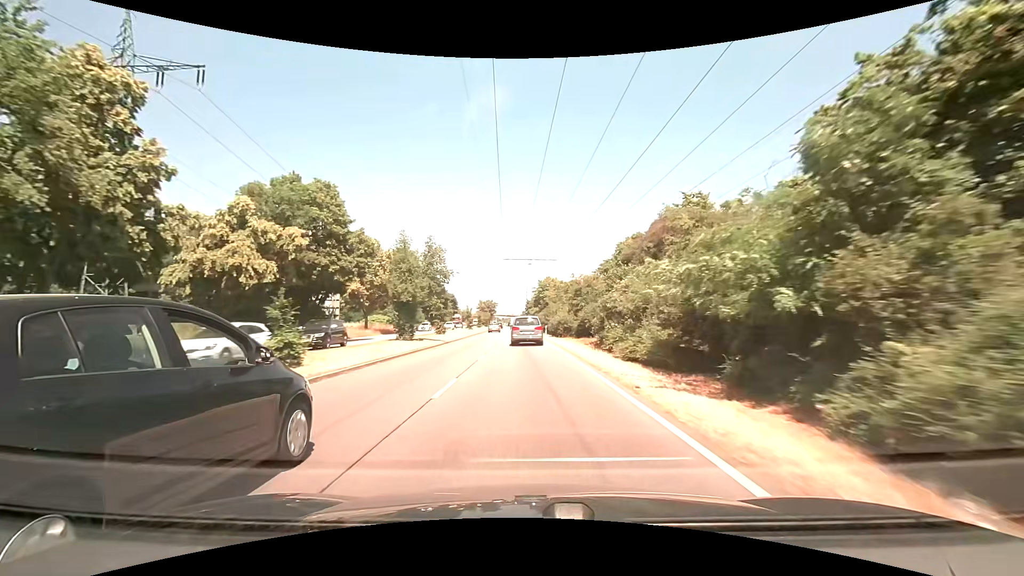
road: primary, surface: asphalt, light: Day
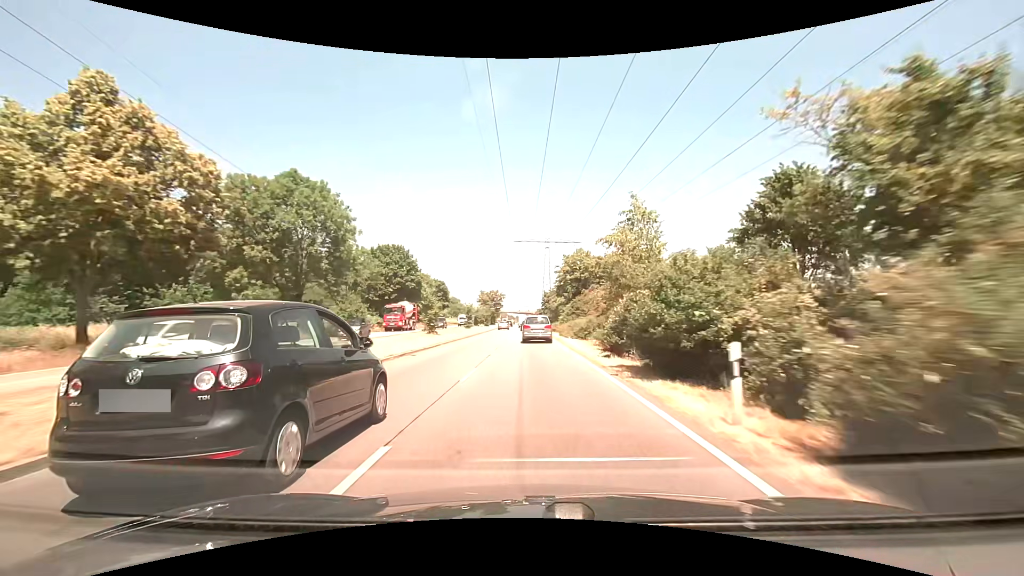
(-0.7, +43.2) m; -1°
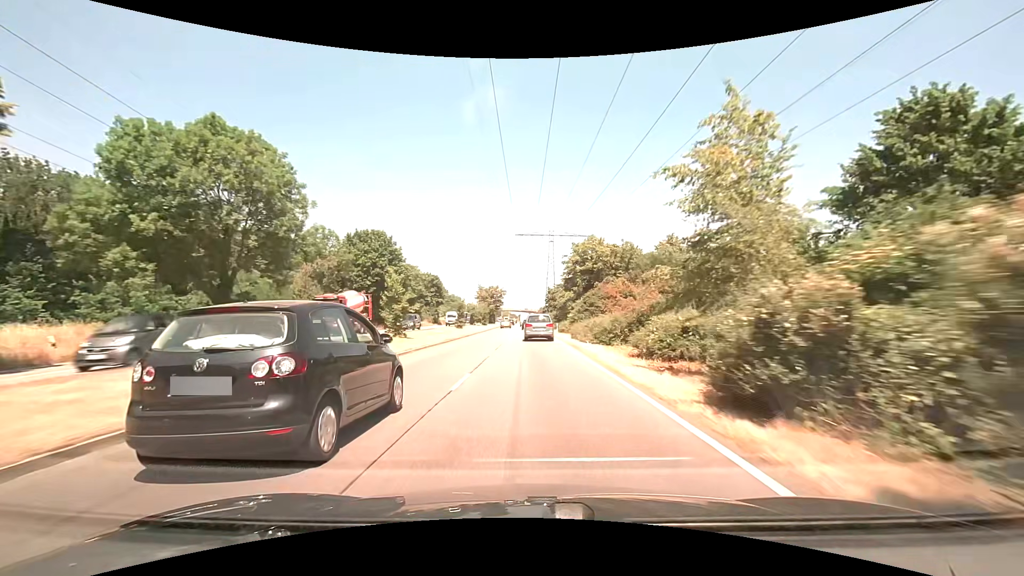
(-0.1, +10.9) m; 0°
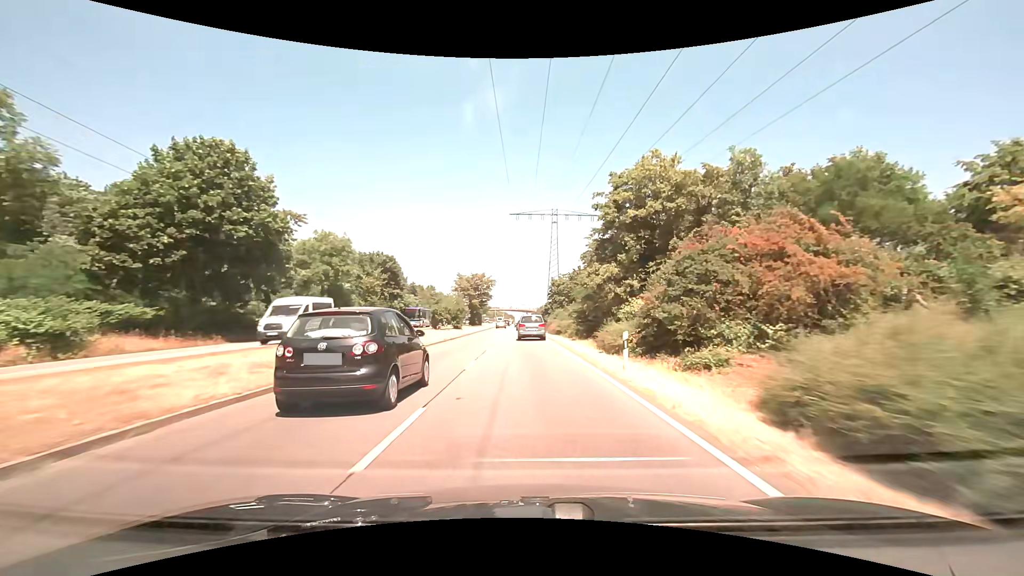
(-0.1, +32.4) m; 0°
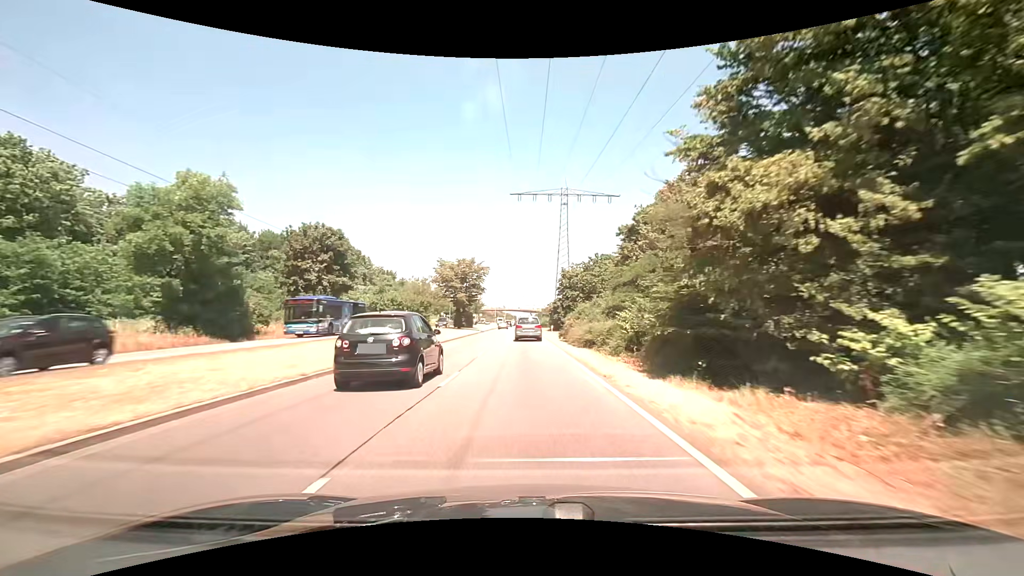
(-0.1, +21.4) m; 0°
